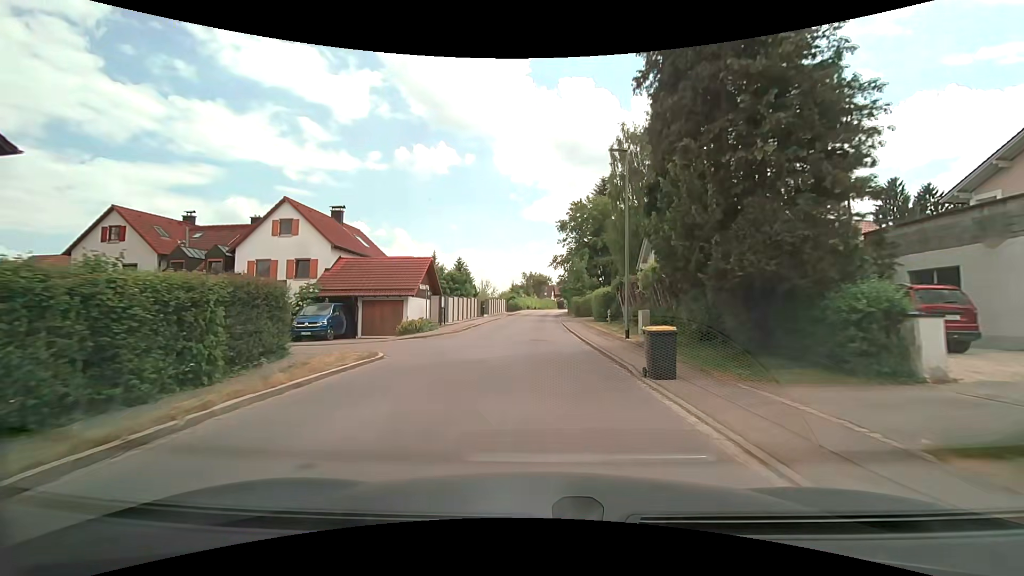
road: unclassified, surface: asphalt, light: Day
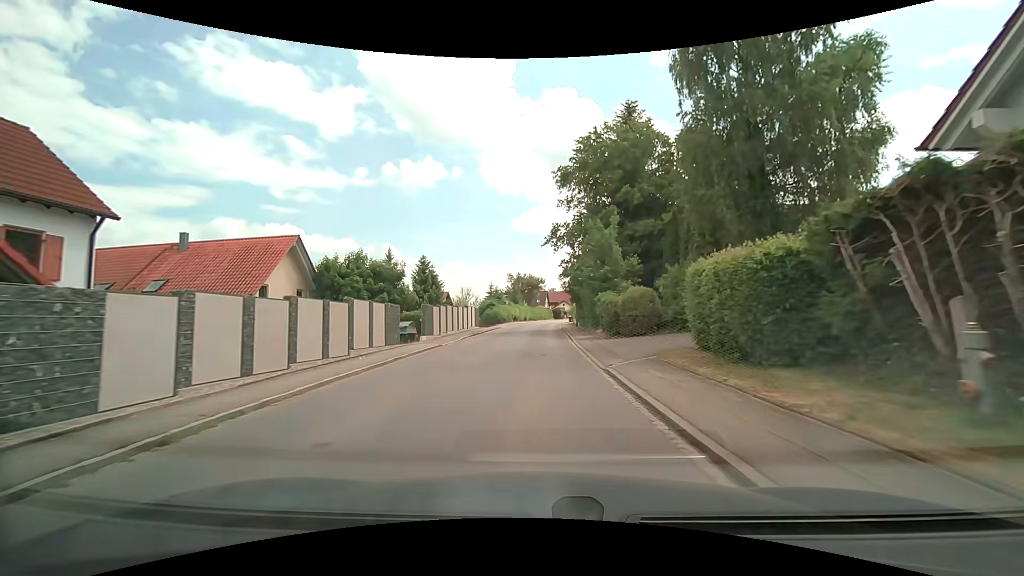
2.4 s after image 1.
(+0.2, +27.9) m; +1°
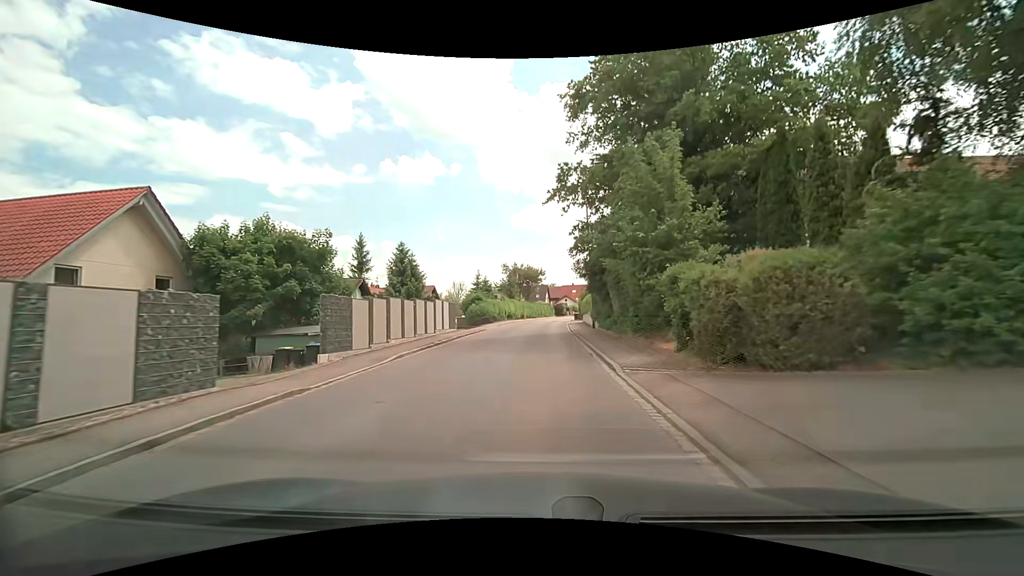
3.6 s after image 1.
(0.0, +13.5) m; 0°
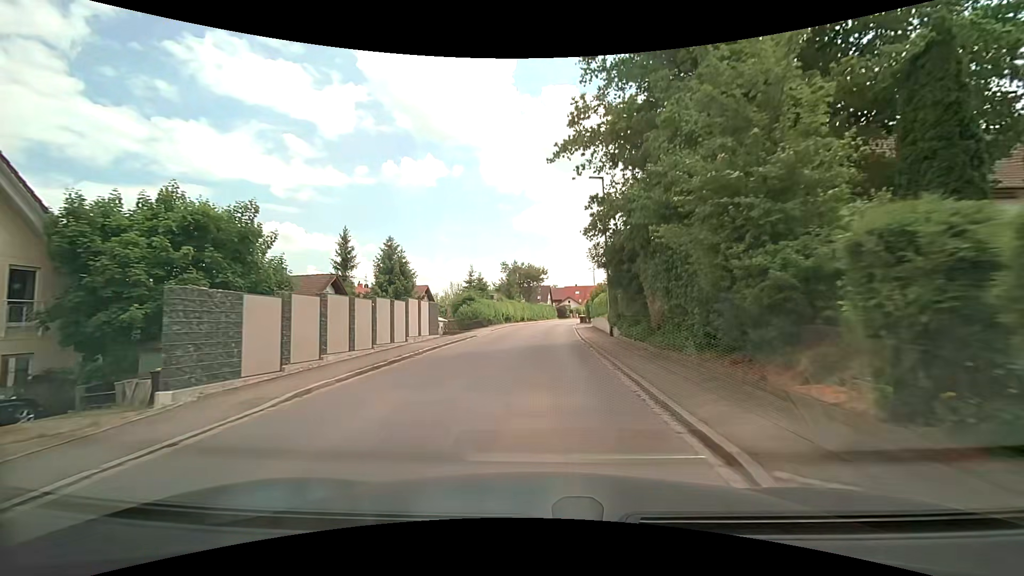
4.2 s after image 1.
(0.0, +6.7) m; 0°
